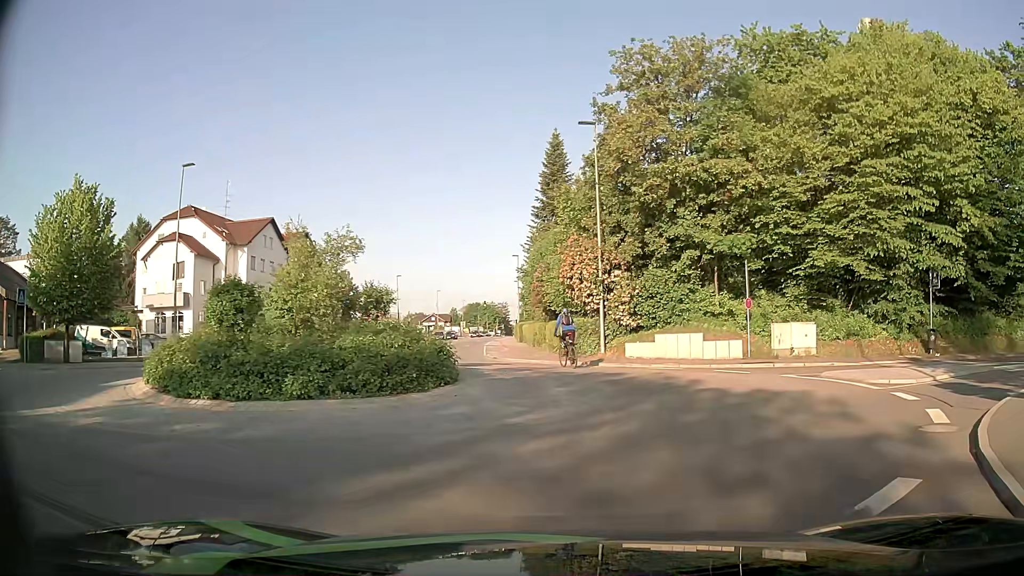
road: tertiary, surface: asphalt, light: Day
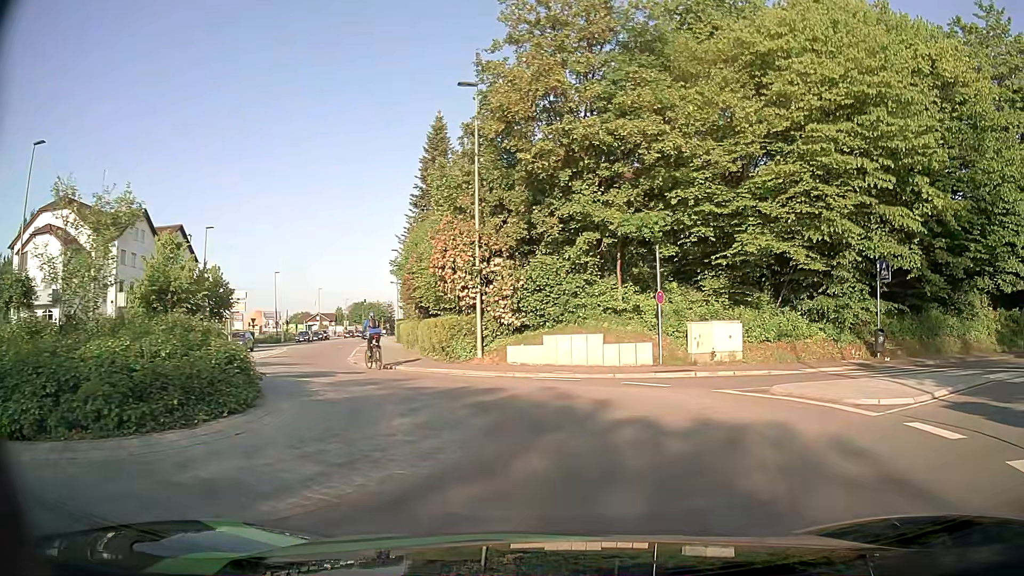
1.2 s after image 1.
(+0.4, +4.9) m; +9°
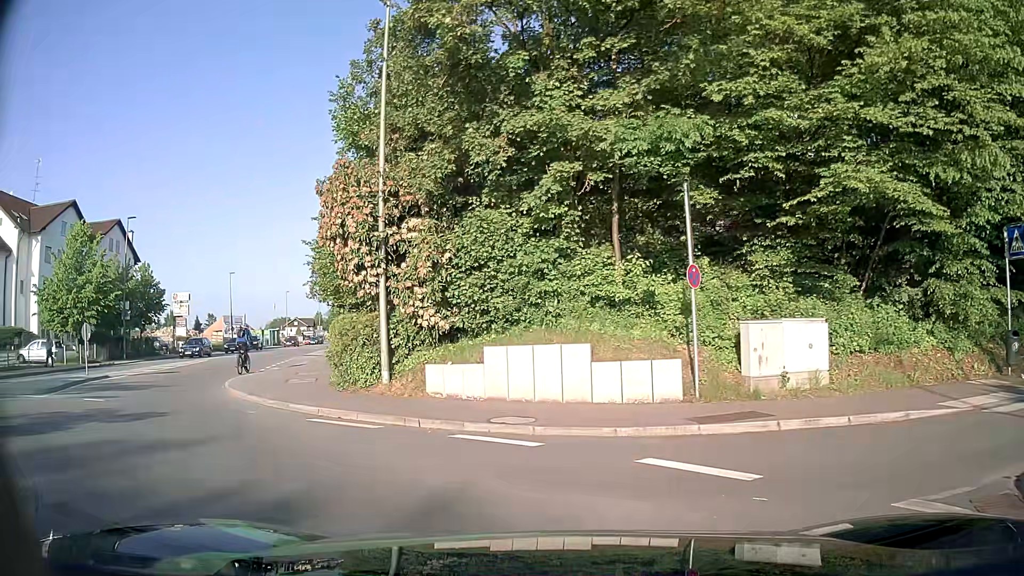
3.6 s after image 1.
(+0.8, +9.5) m; +2°
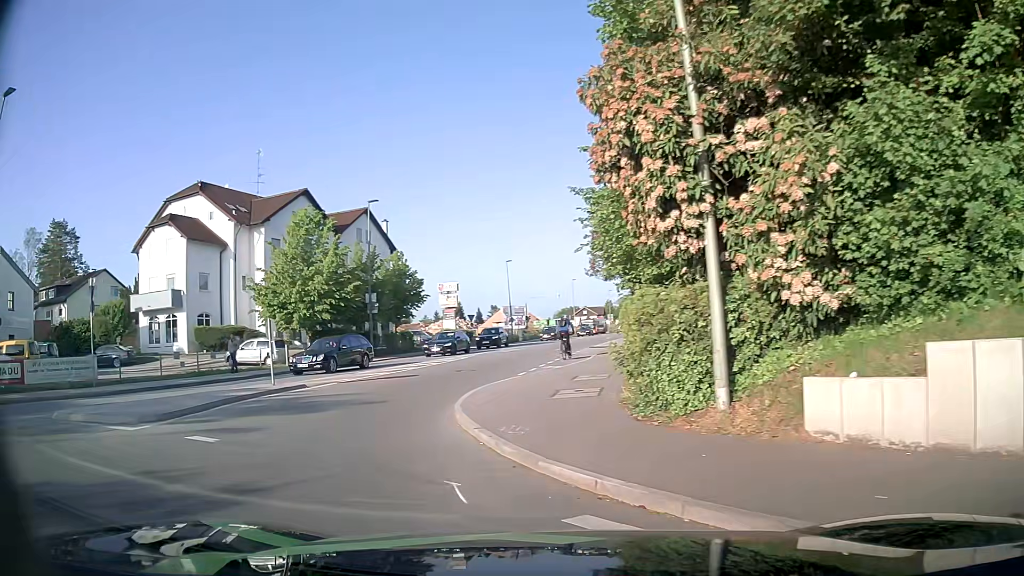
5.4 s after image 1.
(-1.3, +6.2) m; -25°
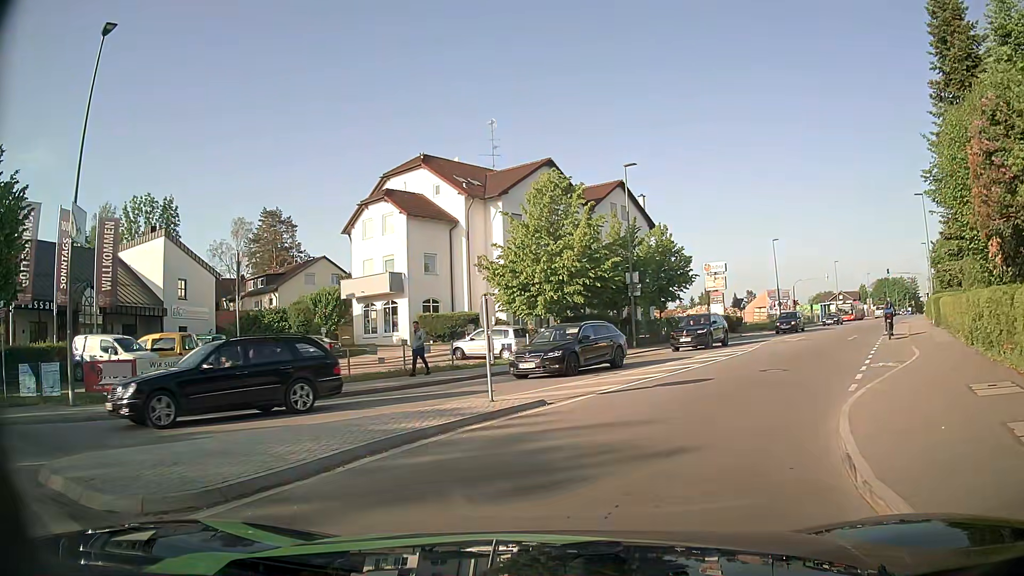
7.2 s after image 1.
(-1.6, +6.6) m; -21°
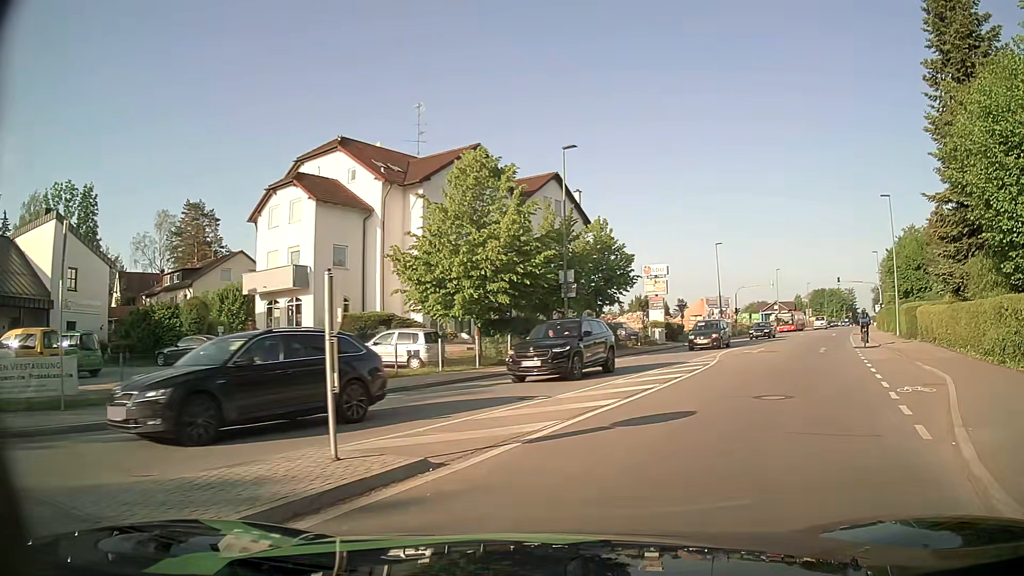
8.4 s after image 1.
(+0.1, +5.1) m; +6°
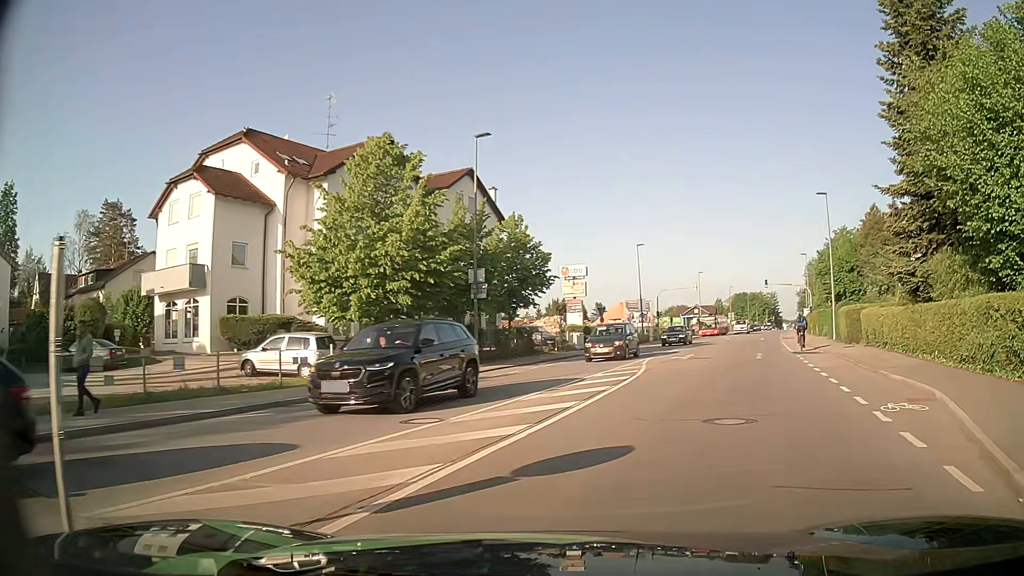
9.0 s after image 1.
(+0.2, +2.9) m; +7°
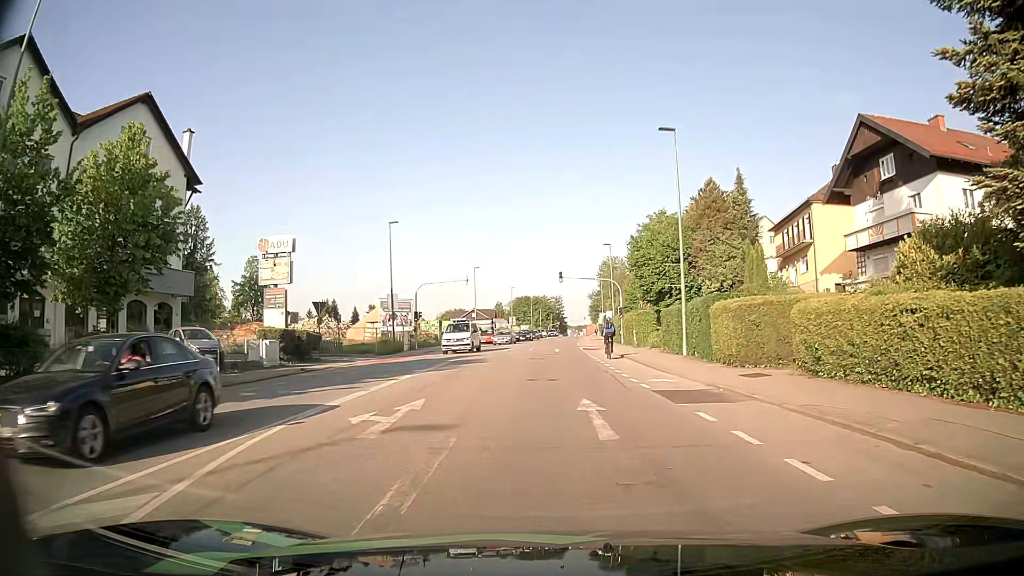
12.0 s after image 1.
(+4.2, +17.7) m; +19°
(0, +10) (0, +20) (0, +30) (0, +40) (+1, +50) (+1, +60) (+2, +70) (+2, +80) (+3, +90) (+4, +100) m
